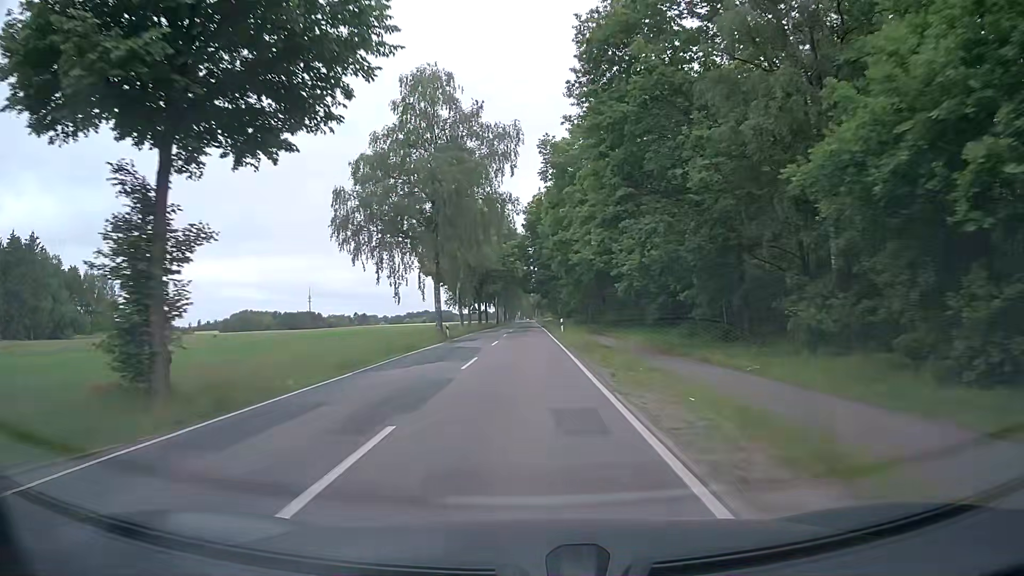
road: tertiary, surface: asphalt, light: Day
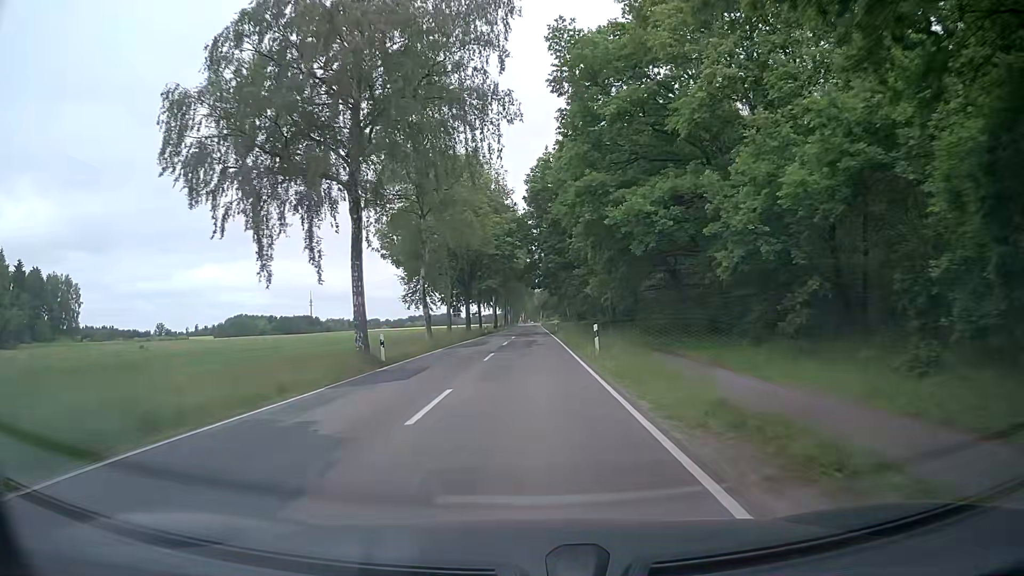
(0.0, +21.2) m; 0°
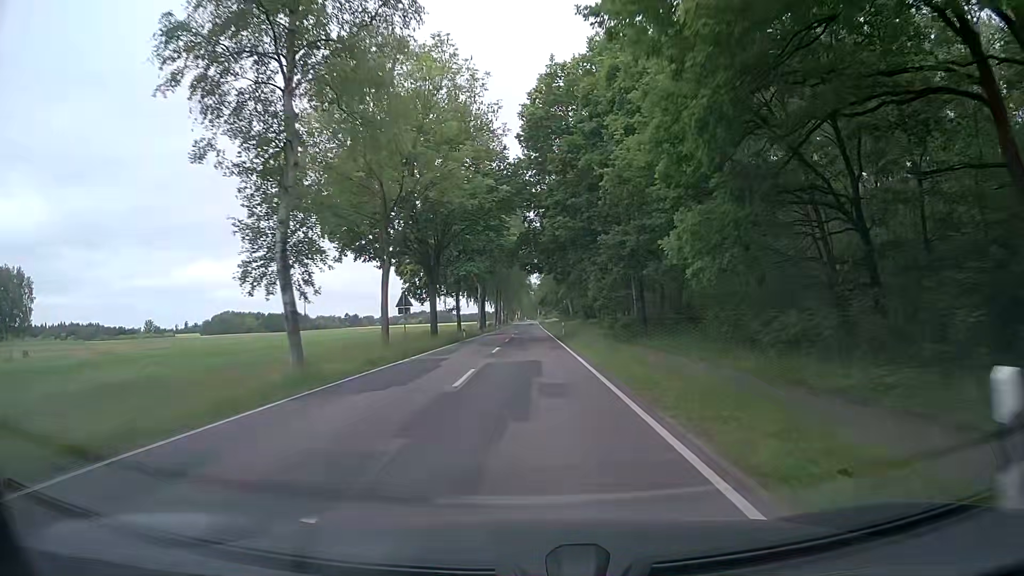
(-0.2, +21.2) m; 0°
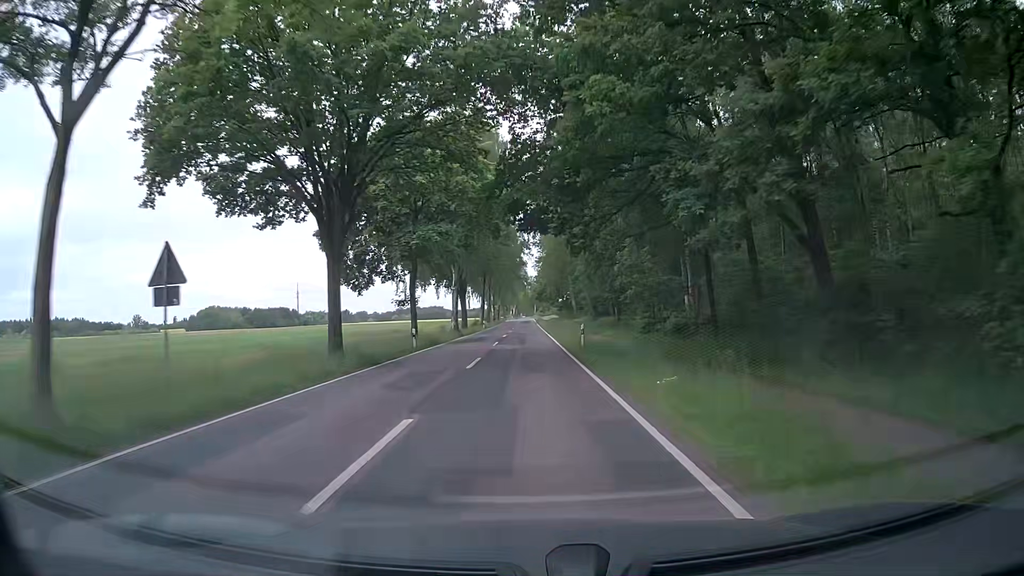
(+0.3, +21.3) m; +1°
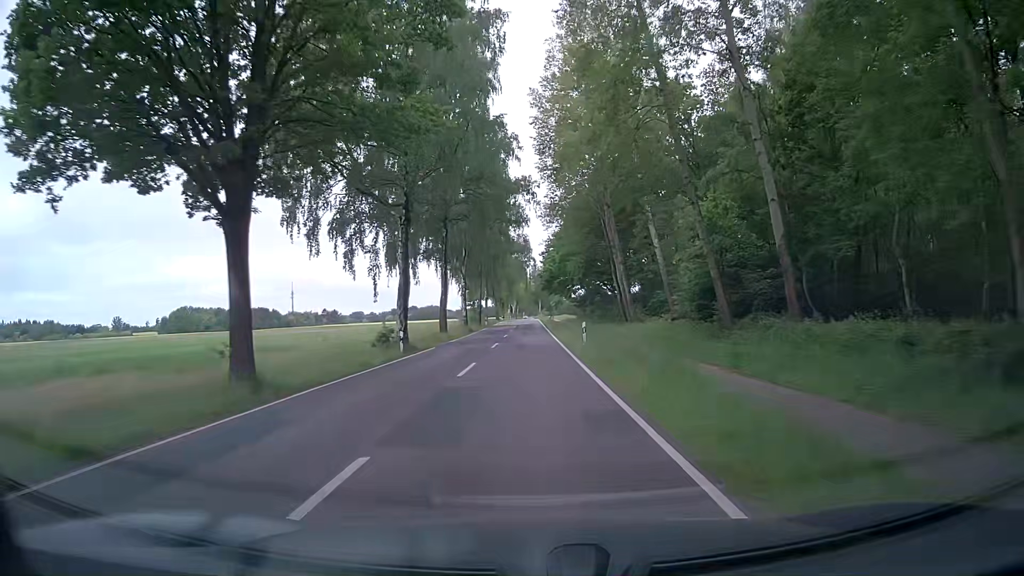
(-0.3, +53.7) m; -1°
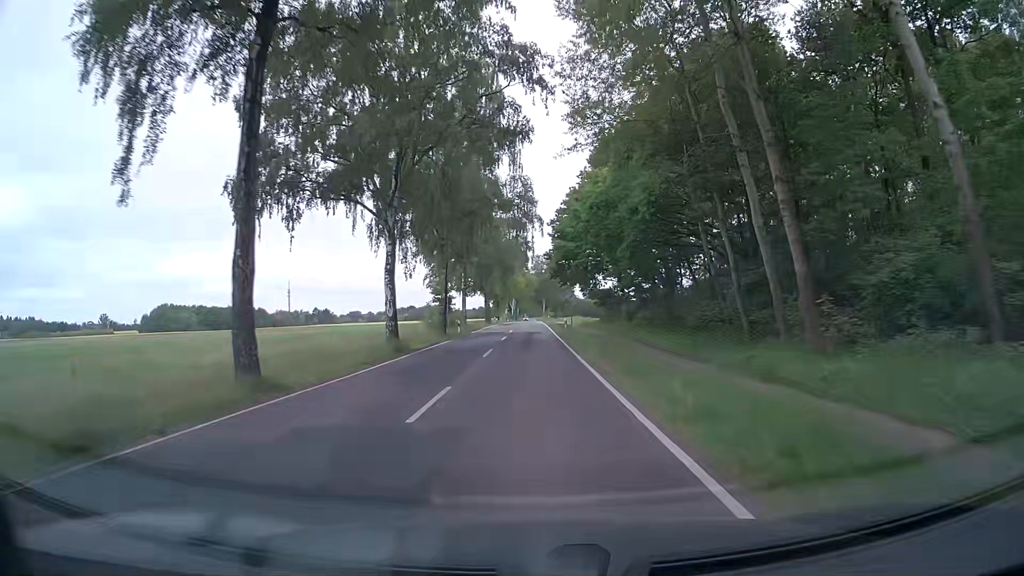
(+0.4, +32.3) m; +1°
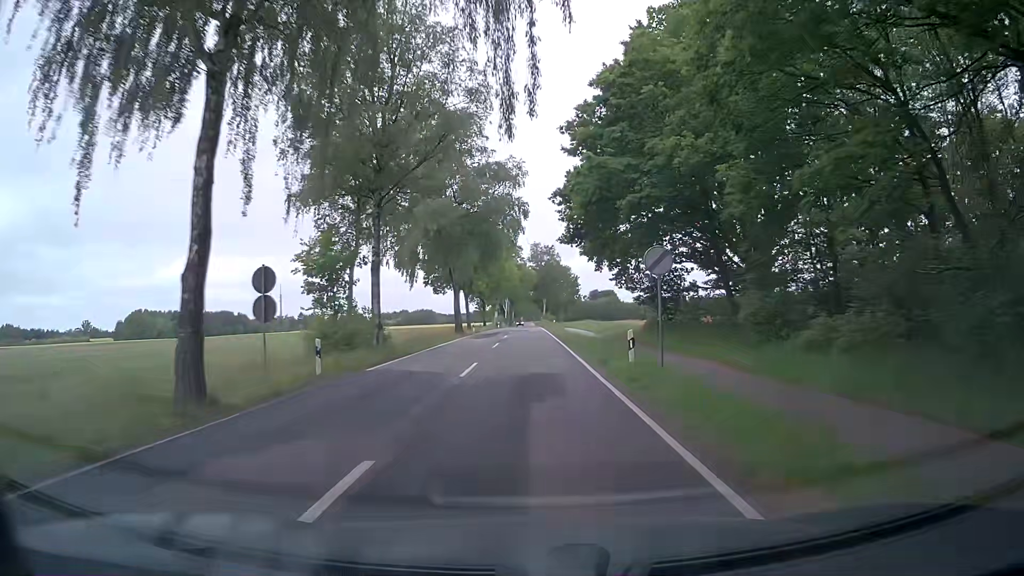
(-0.1, +32.2) m; 0°
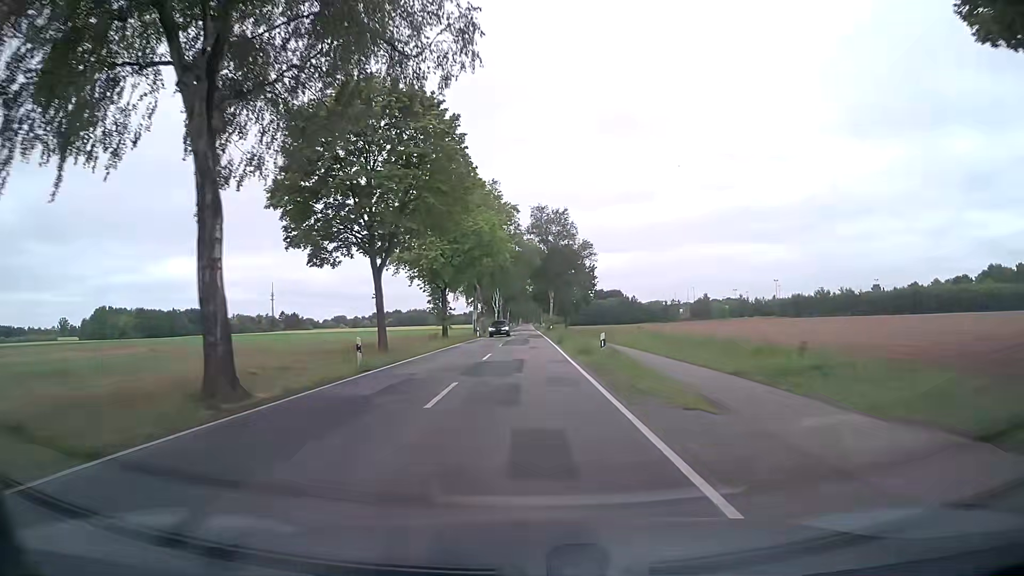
(+0.1, +43.1) m; 0°
(0, +10) (0, +20) (0, +30) (0, +40) (0, +50) (0, +60) (0, +70) (0, +80) (0, +90) (0, +100) m
